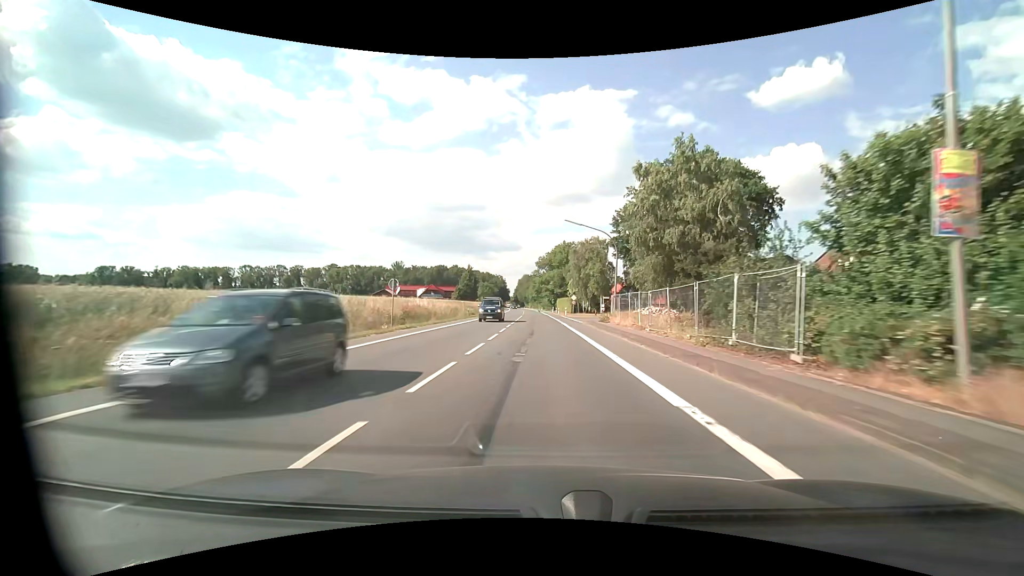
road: primary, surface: asphalt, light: Day
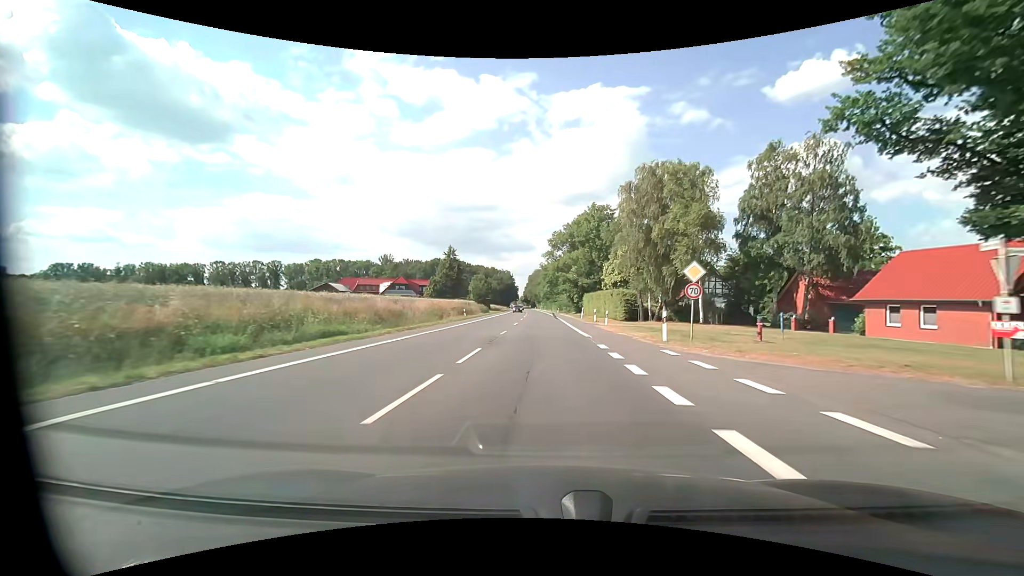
(-0.8, +56.1) m; -2°
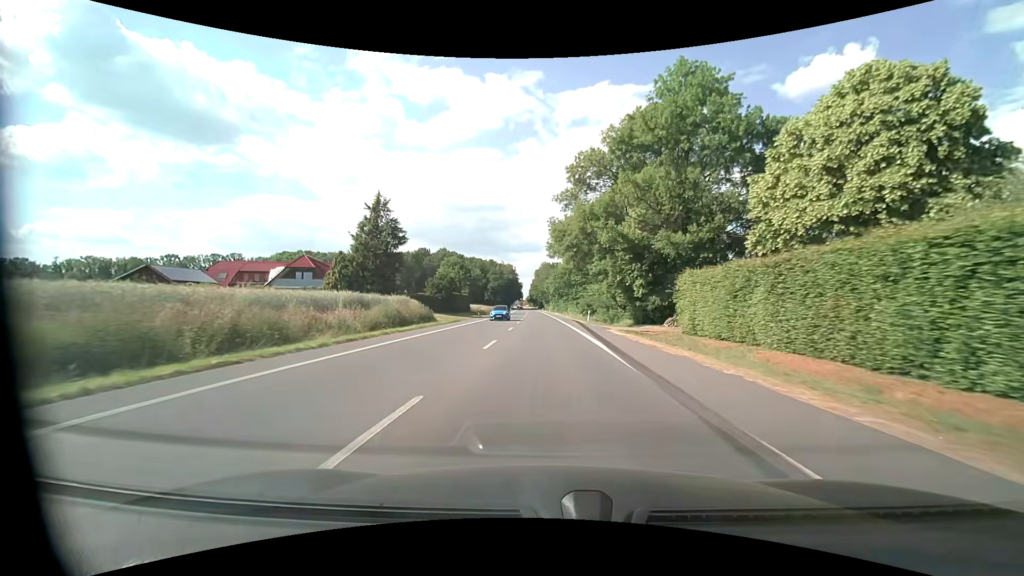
(-0.5, +56.8) m; -1°
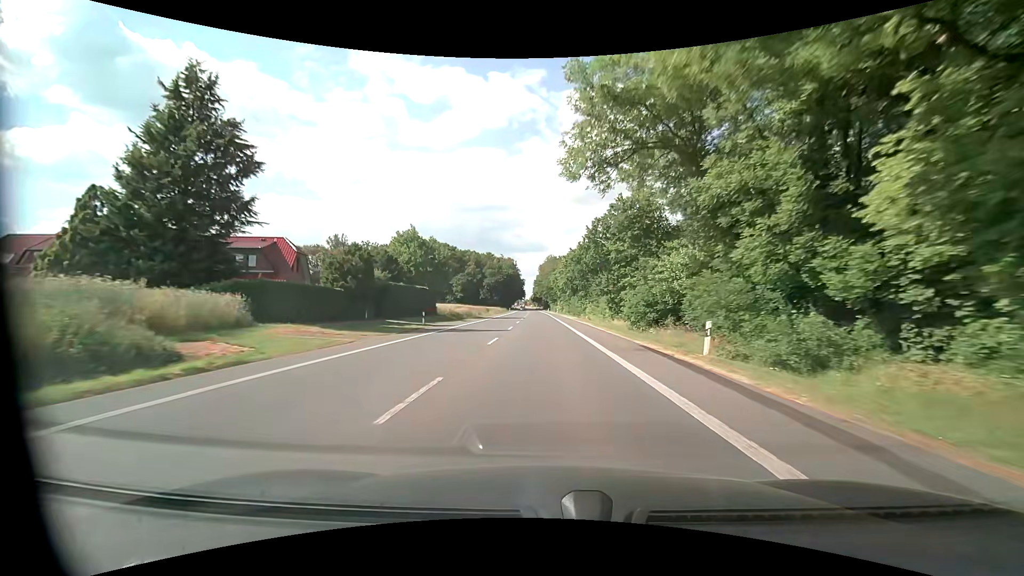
(-0.2, +34.3) m; -1°
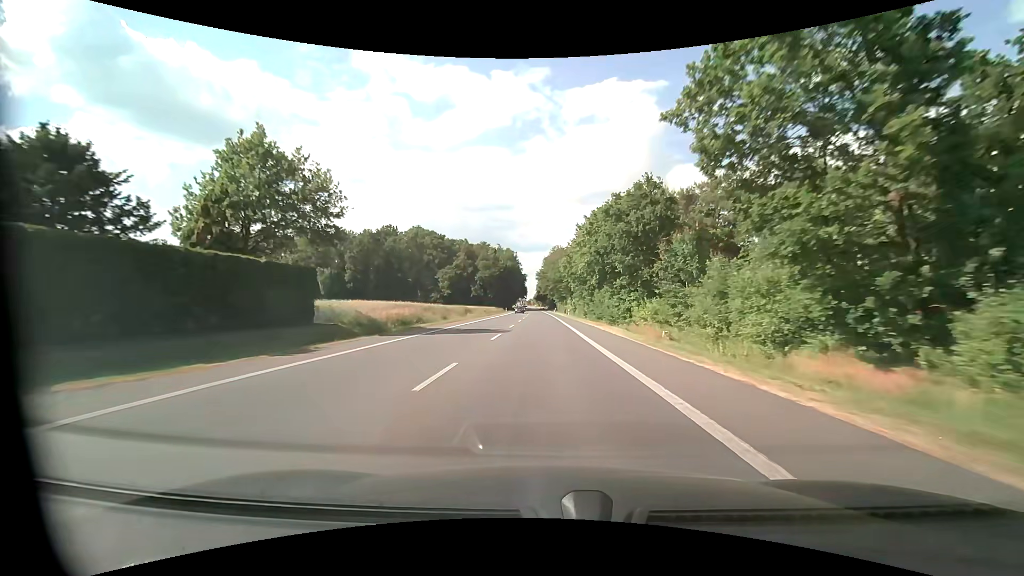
(-0.2, +34.3) m; 0°
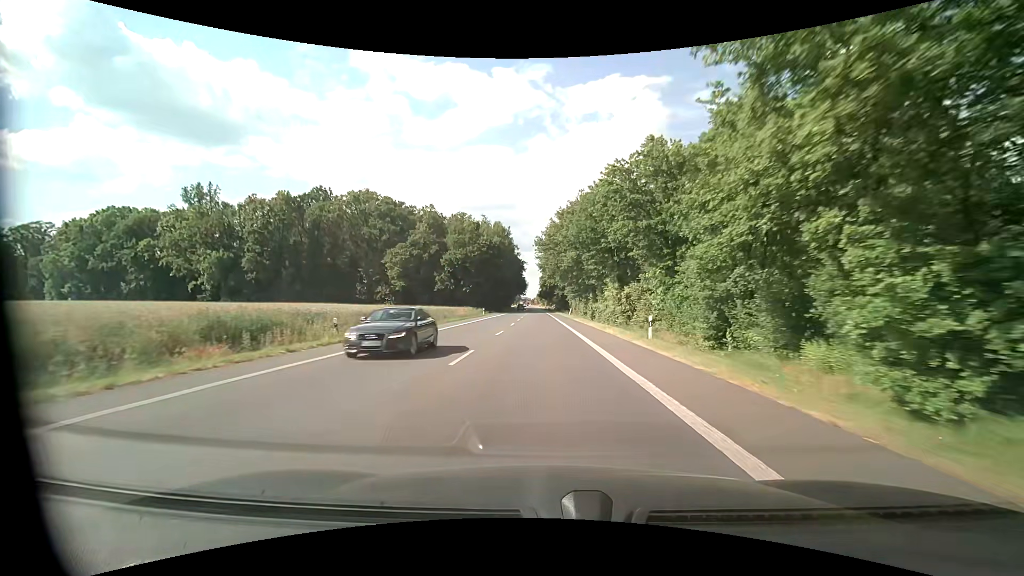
(-0.4, +57.3) m; -1°
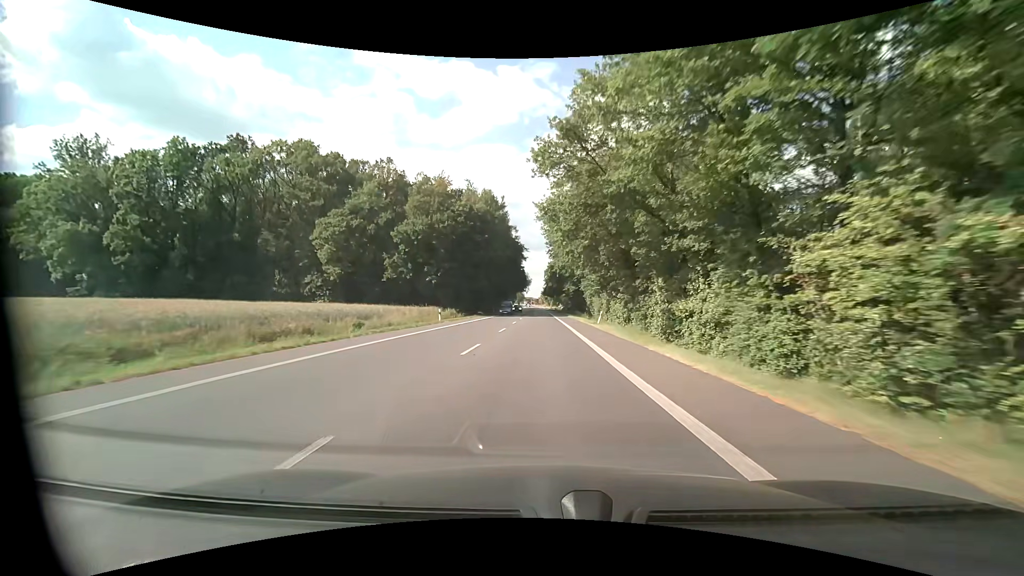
(-0.3, +34.4) m; -1°
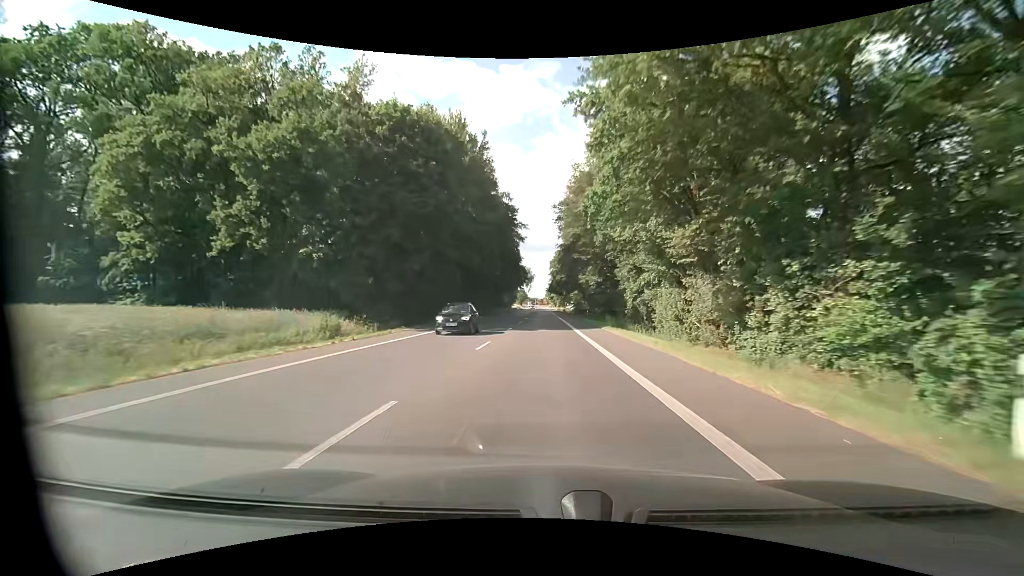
(-0.1, +34.4) m; 0°
(0, +10) (0, +20) (0, +30) (0, +40) (0, +50) (0, +60) (0, +70) (0, +80) (0, +90) (0, +100) m
